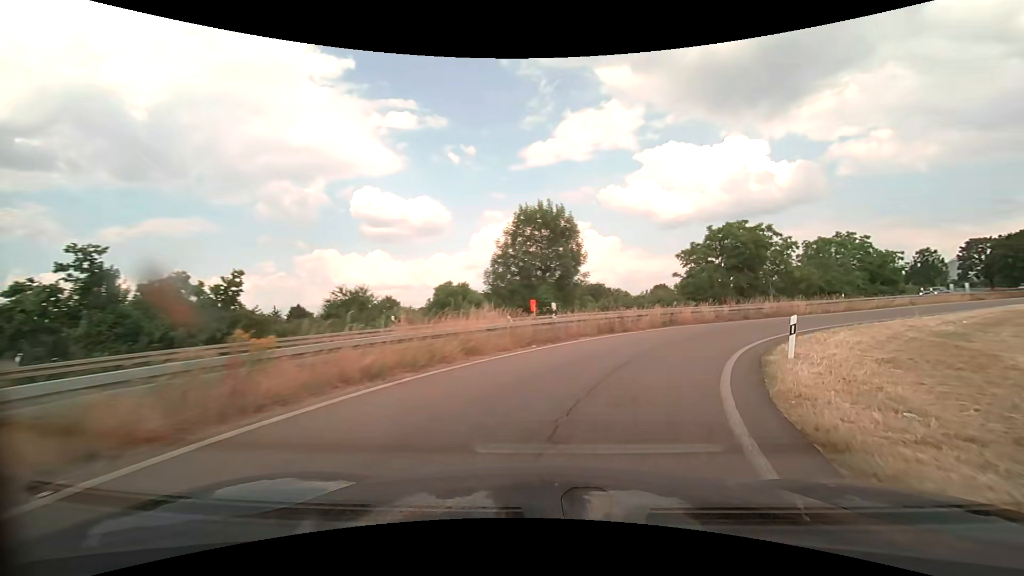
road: trunk_link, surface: asphalt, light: Day
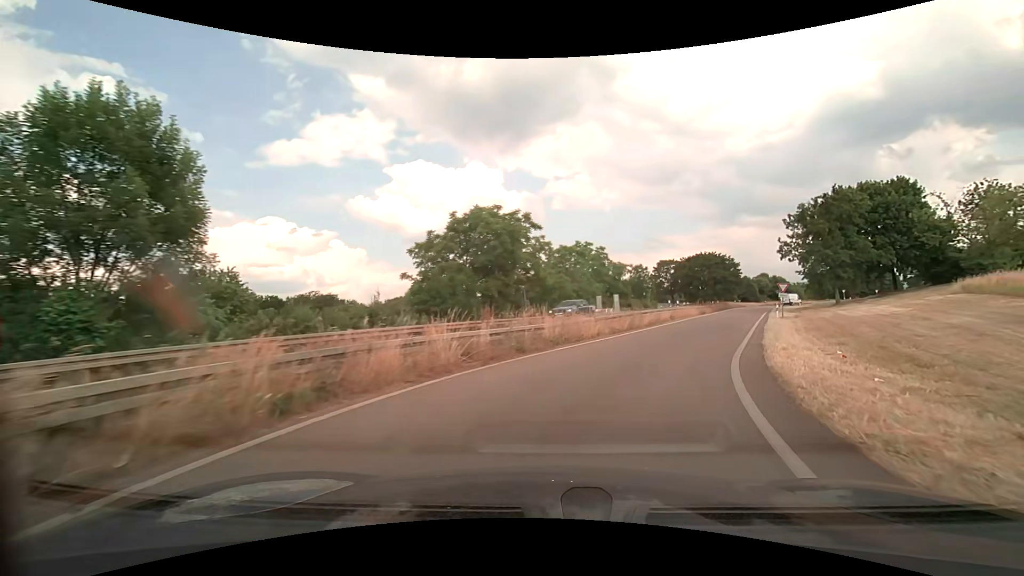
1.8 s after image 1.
(+4.7, +17.4) m; +29°
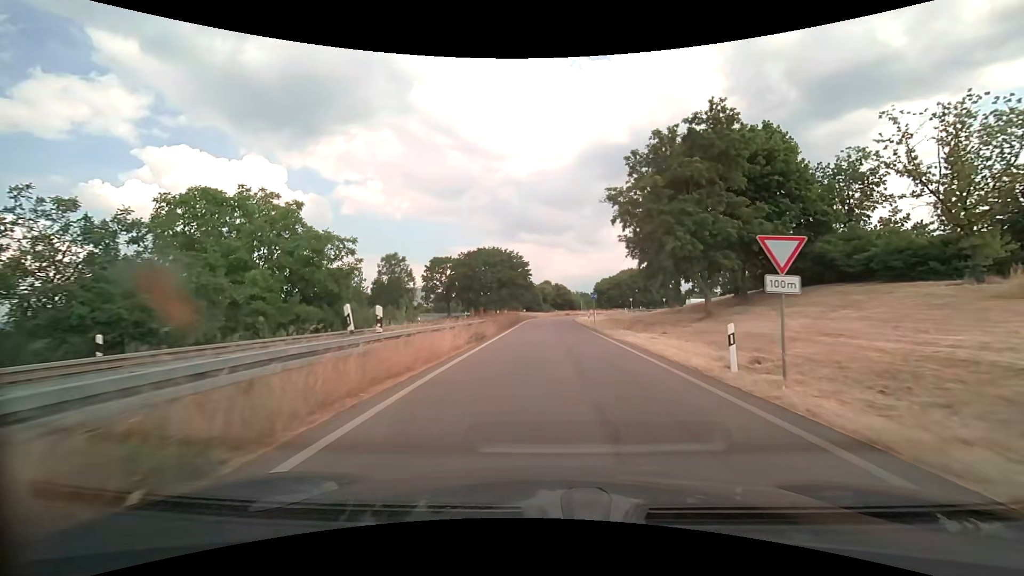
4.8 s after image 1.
(+9.6, +33.1) m; +23°
(0, +10) (0, +20) (0, +30) (0, +40) (0, +50) (+1, +60) (+1, +70) (+3, +80) (+7, +89) (+12, +97) m
